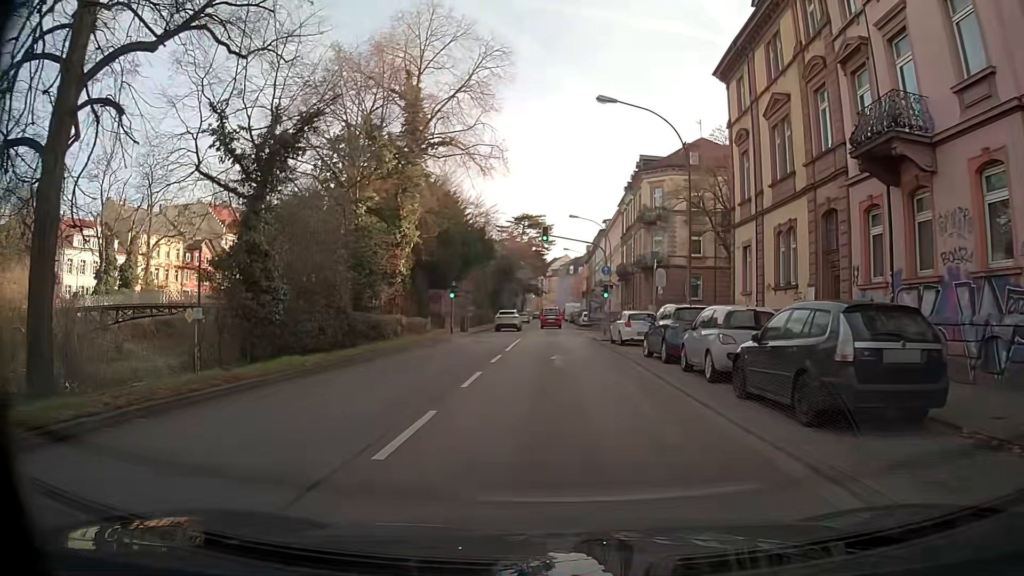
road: primary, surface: asphalt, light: Day
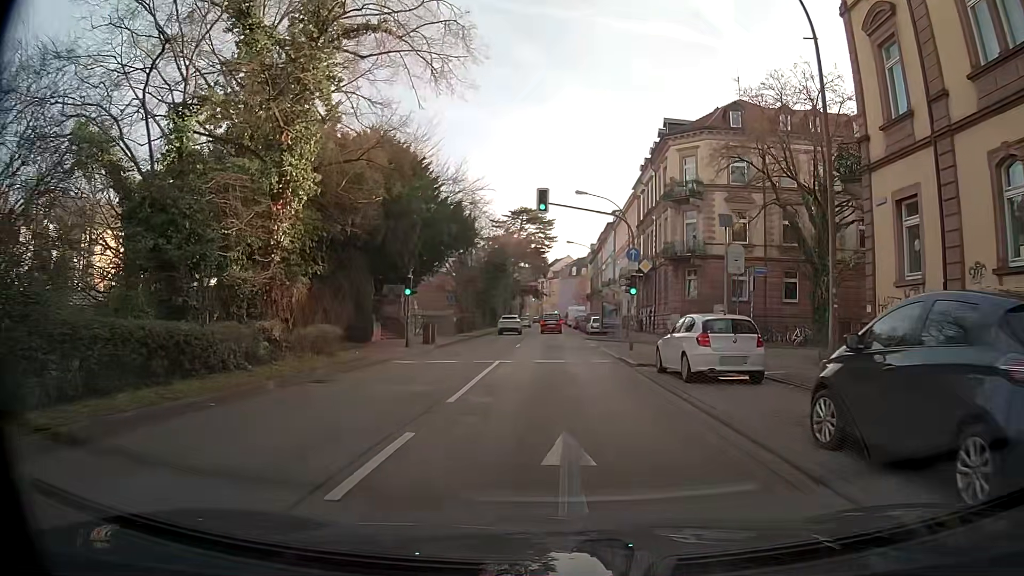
(0.0, +13.3) m; -1°
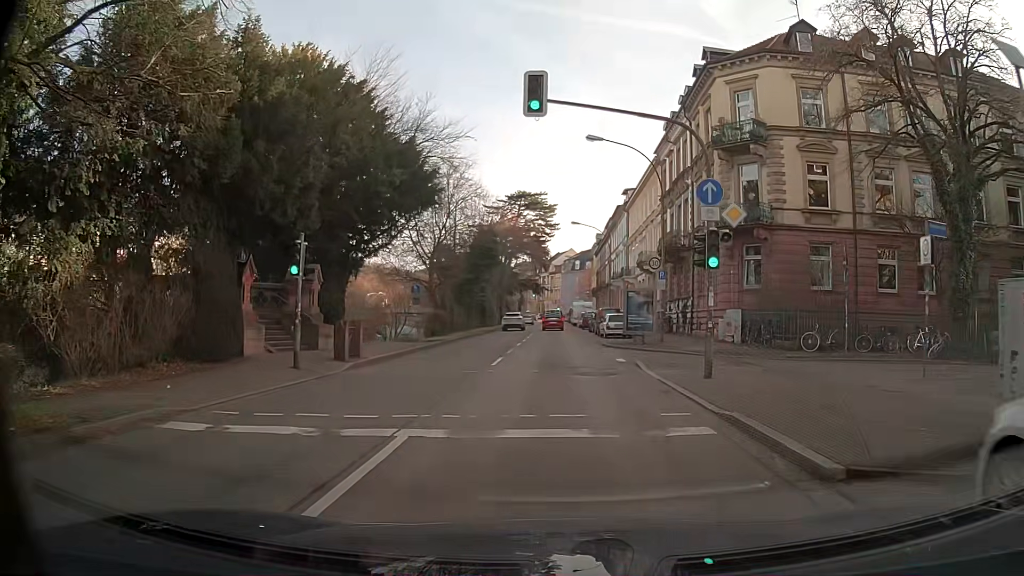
(0.0, +13.4) m; +1°
